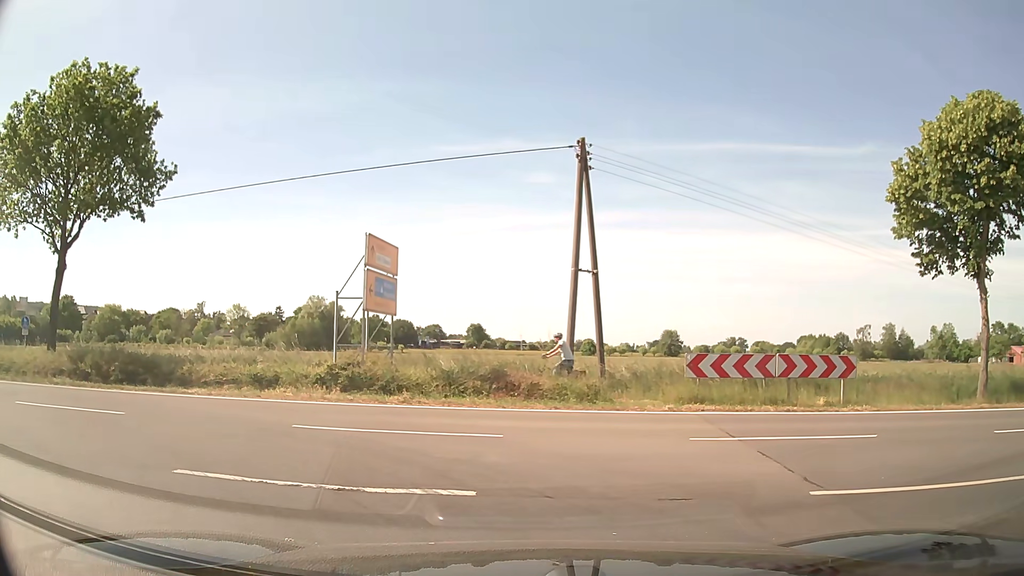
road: secondary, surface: asphalt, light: Day
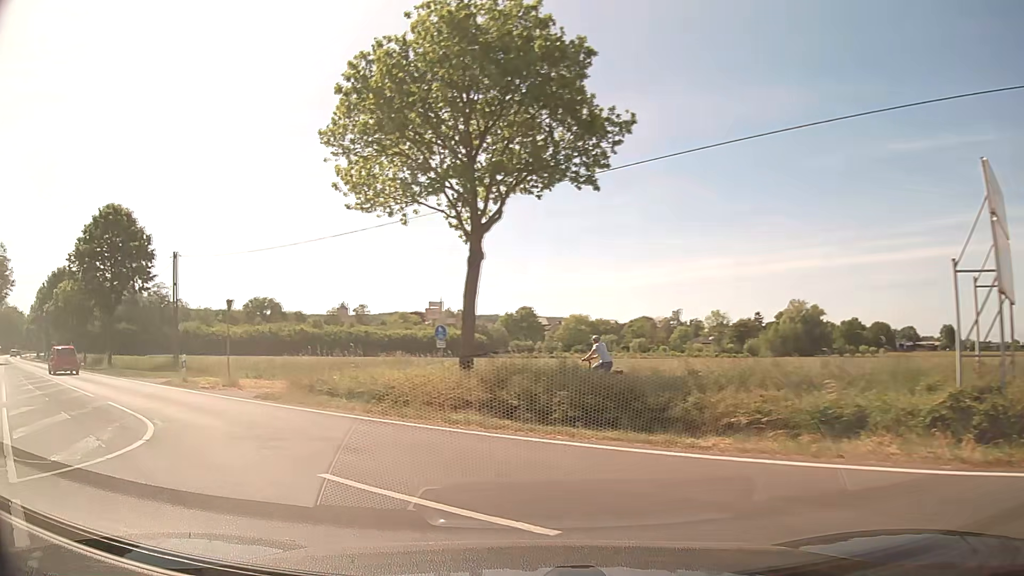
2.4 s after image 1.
(-2.9, +6.8) m; -43°
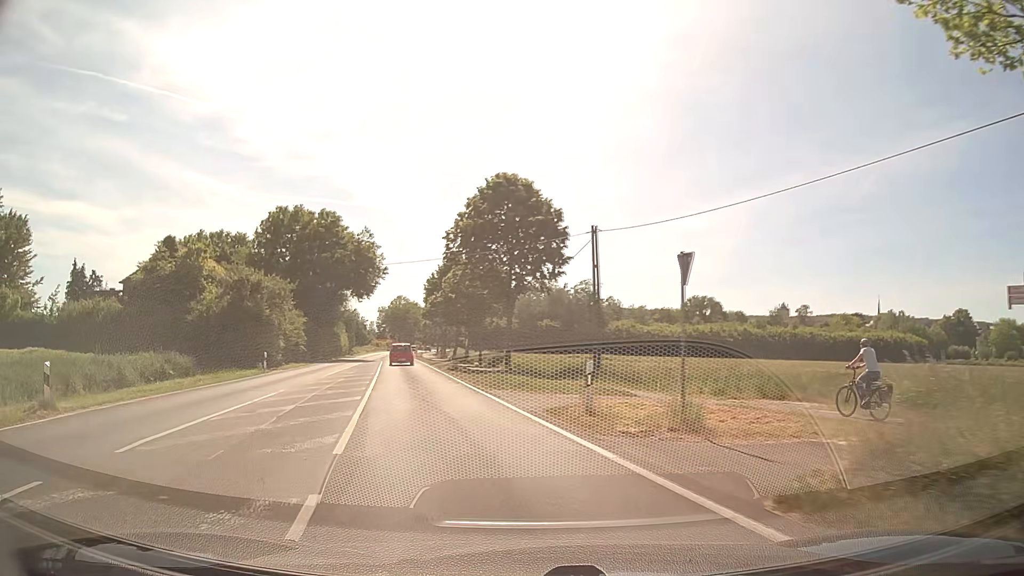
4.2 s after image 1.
(-4.4, +11.3) m; -38°
(-1, +10) (-3, +20) (-5, +30) (-7, +39) (-9, +49) (-11, +59) (-13, +69) (-15, +79) (-17, +88) (-19, +98) m
